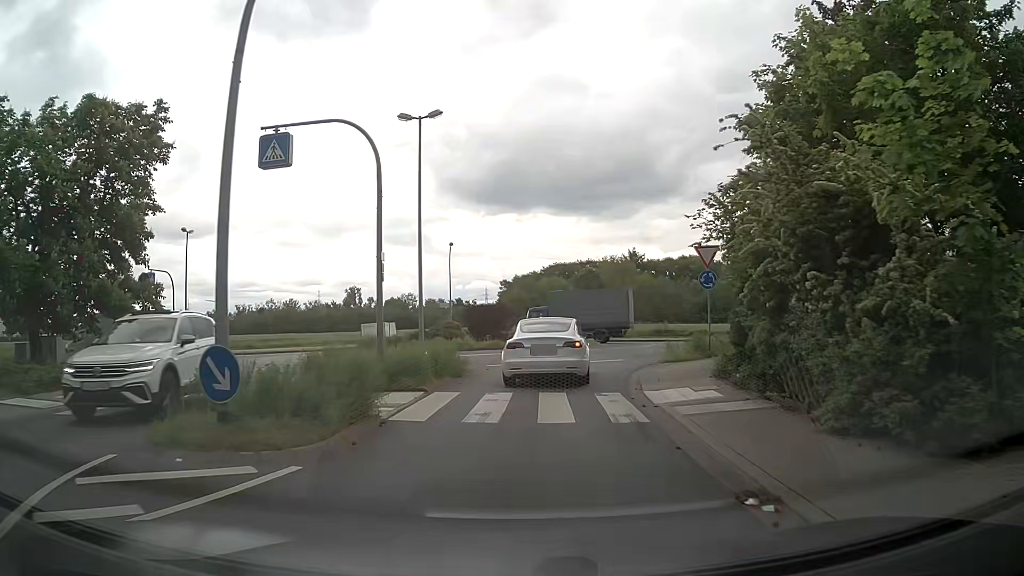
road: unclassified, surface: asphalt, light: Day
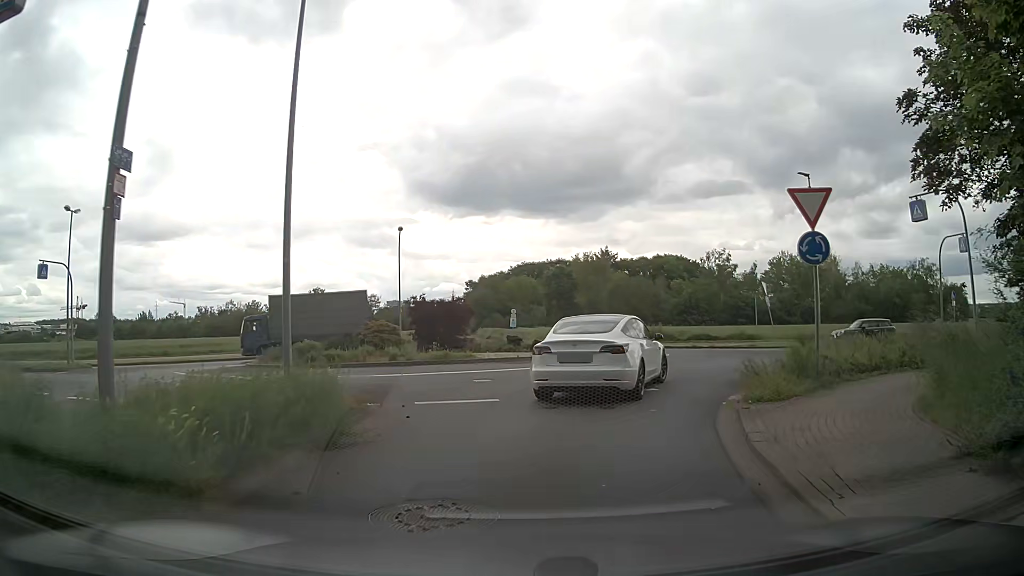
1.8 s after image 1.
(+0.1, +9.5) m; +1°
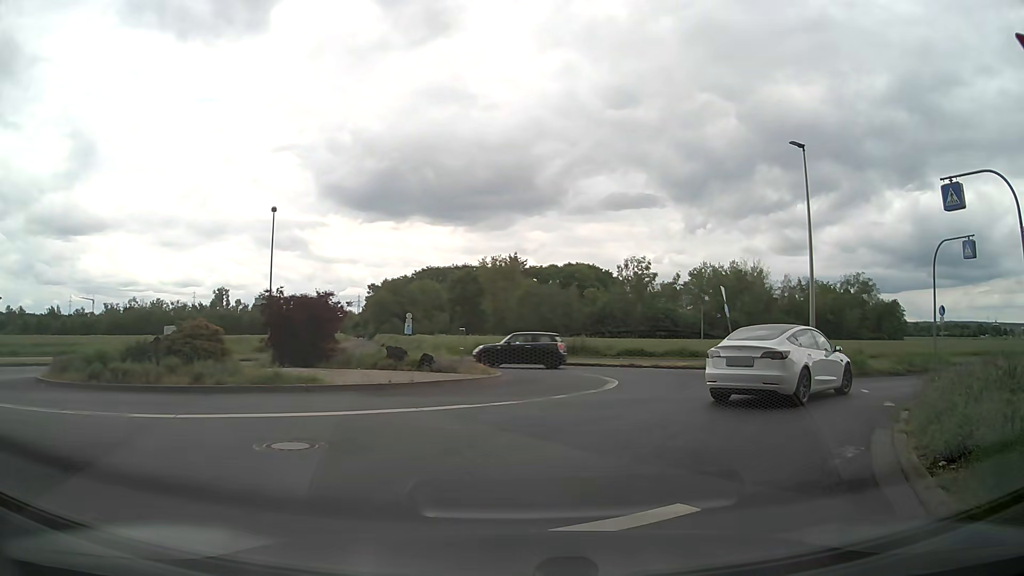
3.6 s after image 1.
(+0.5, +8.2) m; +9°
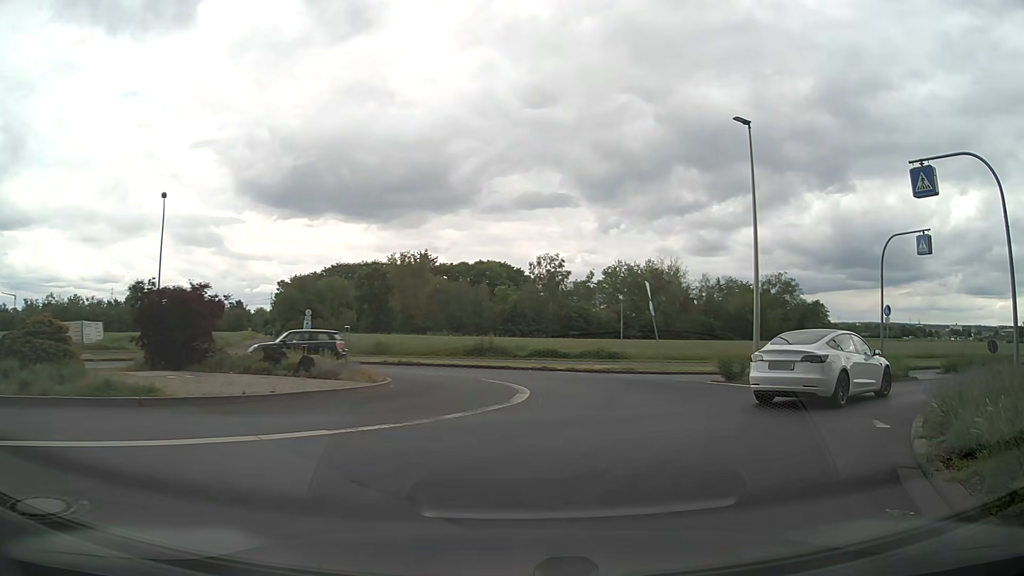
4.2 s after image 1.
(+0.2, +3.1) m; +7°
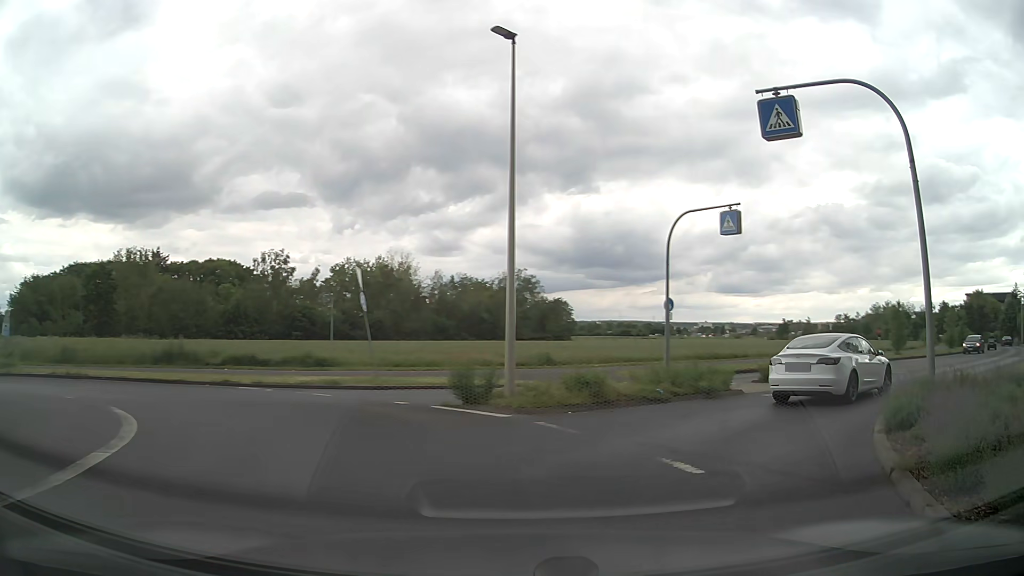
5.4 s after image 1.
(+1.3, +6.6) m; +22°
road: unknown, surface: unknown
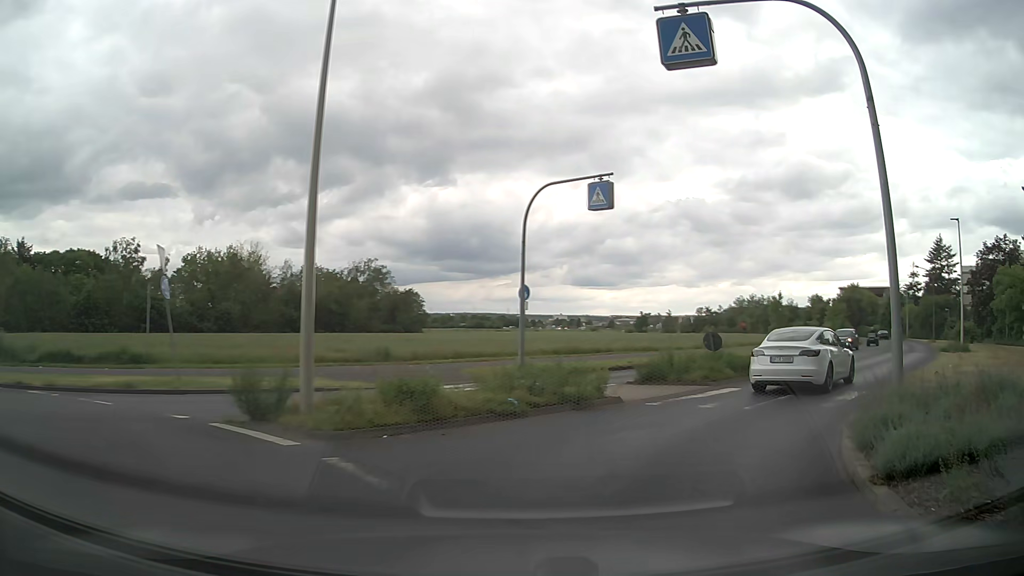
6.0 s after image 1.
(+0.4, +3.7) m; +12°
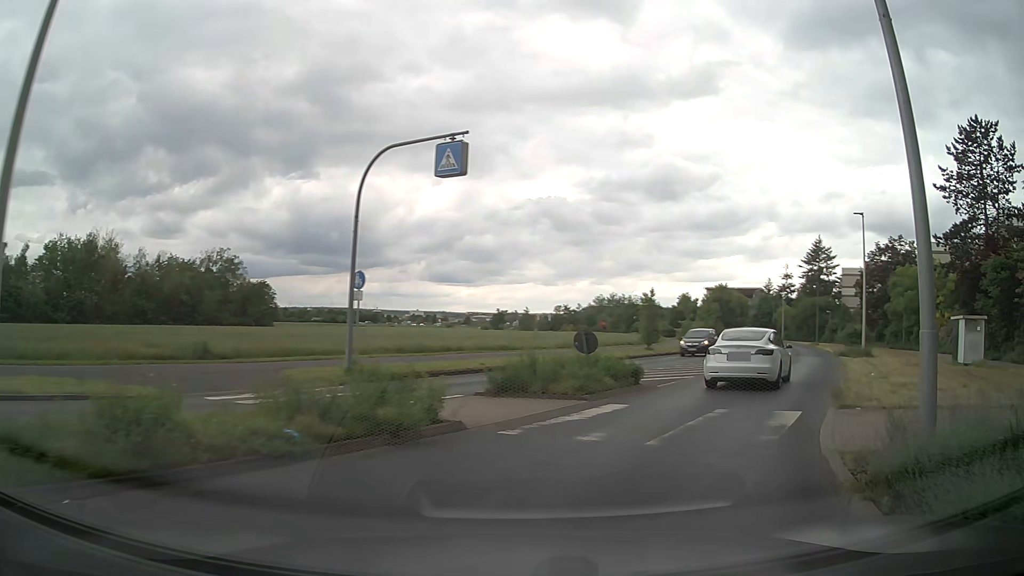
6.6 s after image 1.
(+0.4, +4.0) m; +12°
